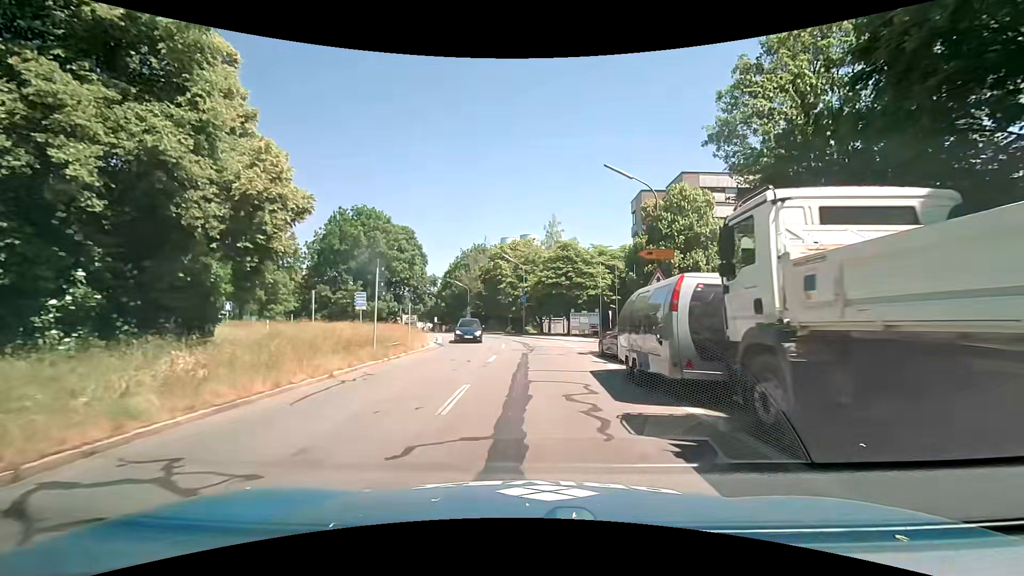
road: tertiary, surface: asphalt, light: Day
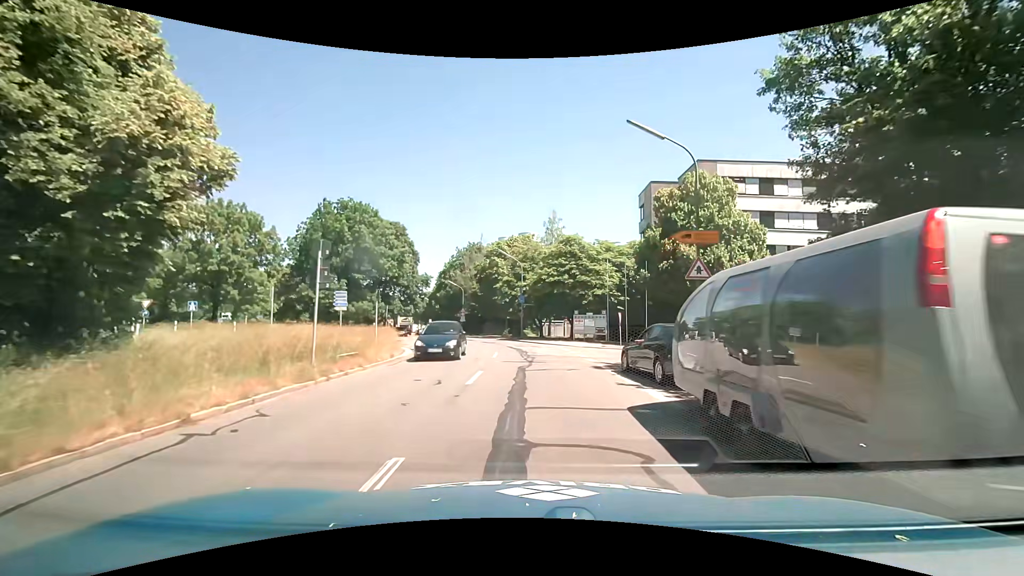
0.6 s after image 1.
(0.0, +5.2) m; +1°
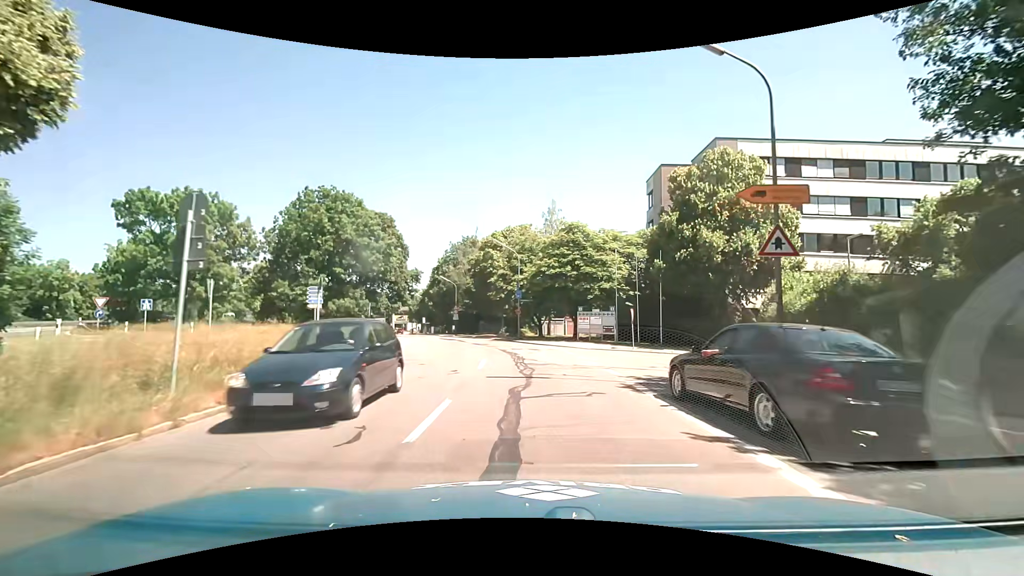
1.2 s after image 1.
(0.0, +5.3) m; 0°
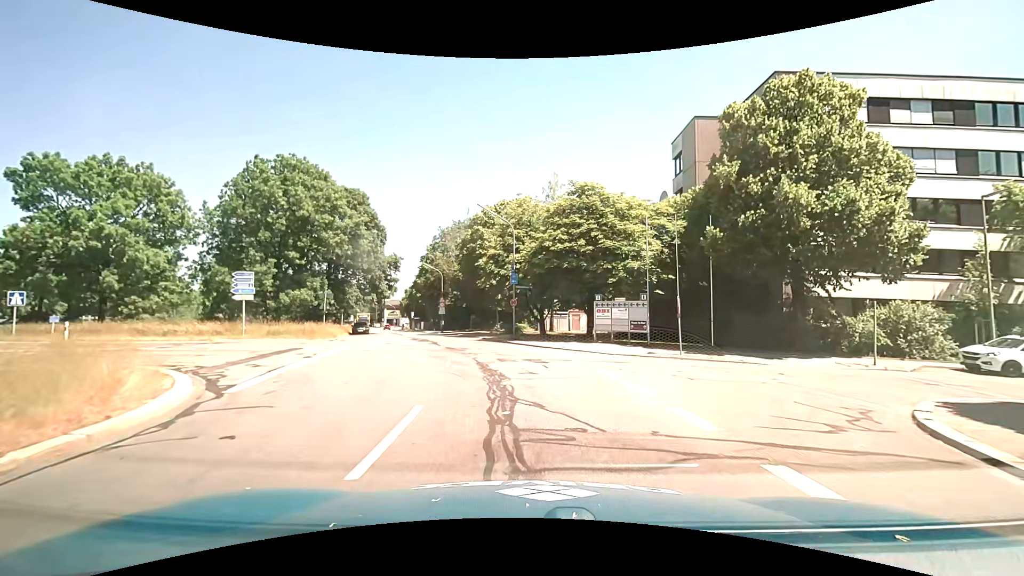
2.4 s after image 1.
(+0.1, +10.3) m; +1°
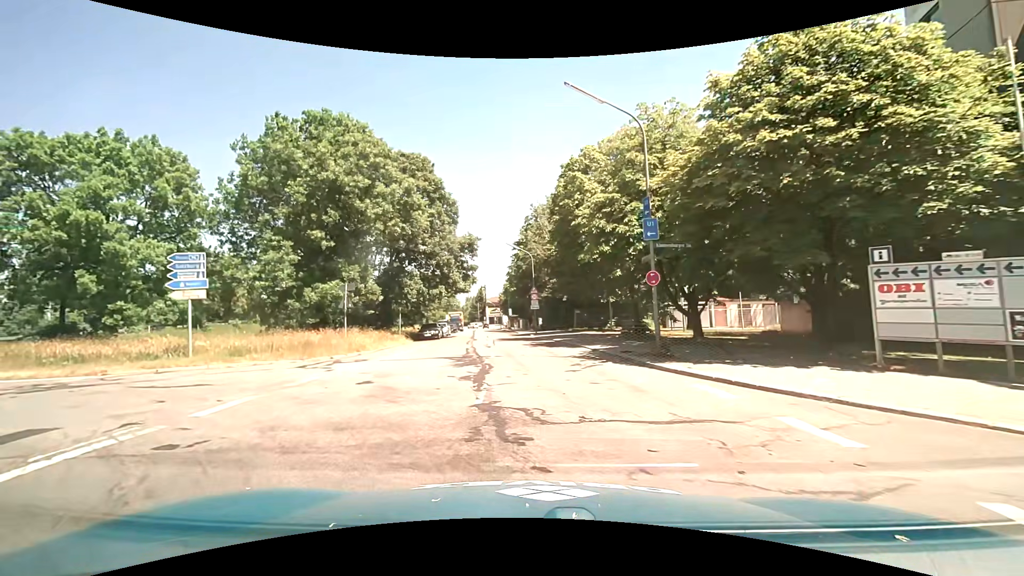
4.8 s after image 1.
(-1.1, +15.0) m; -14°
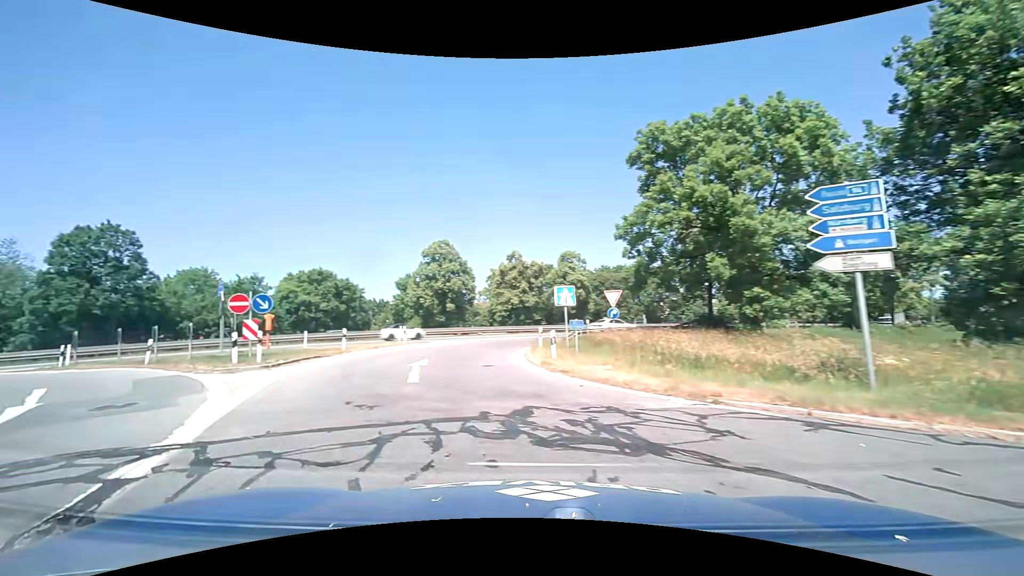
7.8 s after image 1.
(-5.0, +10.2) m; -65°
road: motorway_link
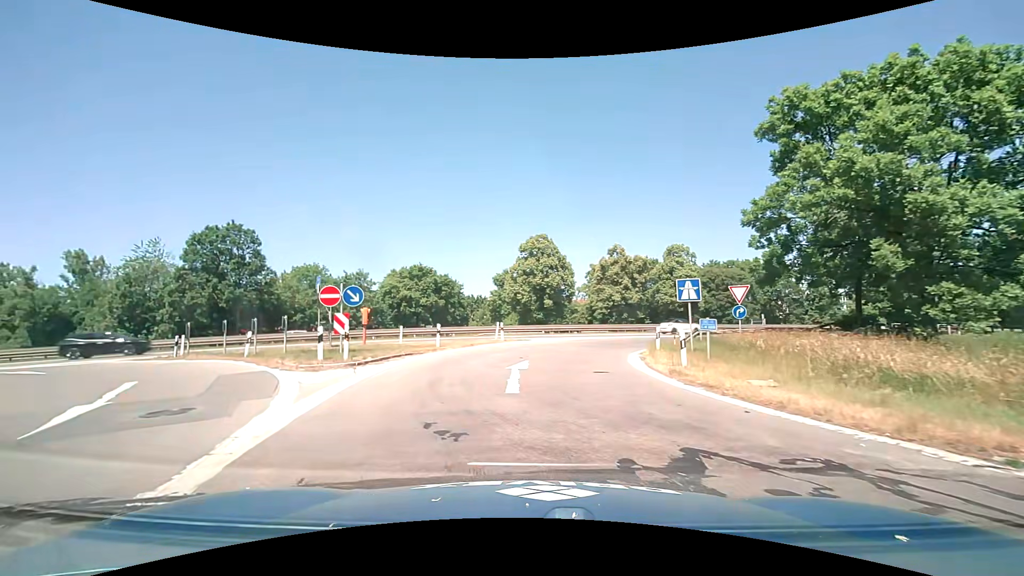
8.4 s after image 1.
(-0.3, +2.6) m; -11°
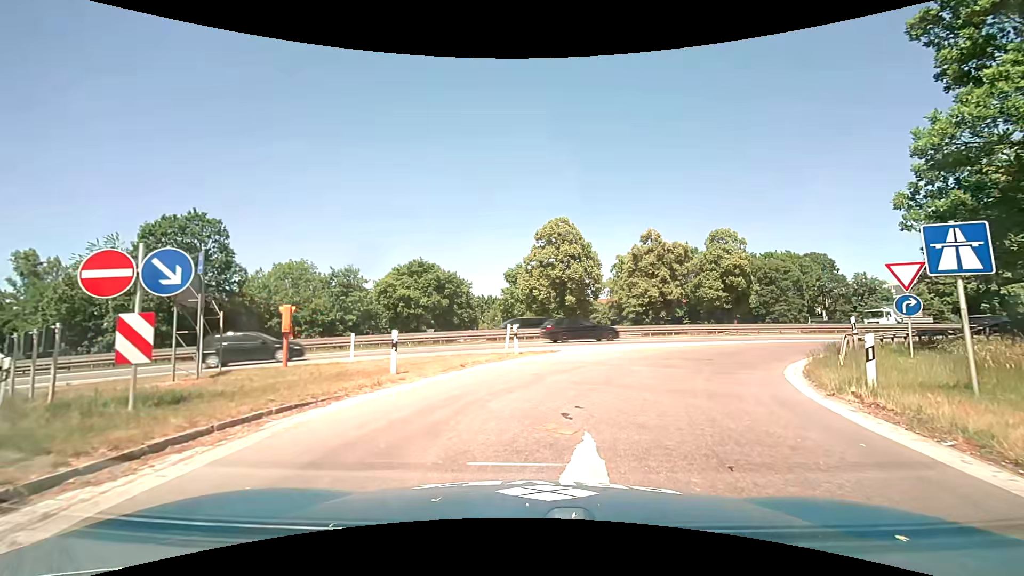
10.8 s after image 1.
(-0.3, +10.7) m; +1°
(+1, +10) (+5, +19) (+12, +26) (+21, +31) (+30, +34) (+40, +38) (+49, +41) (+59, +44) (+68, +47) (+78, +51) m
